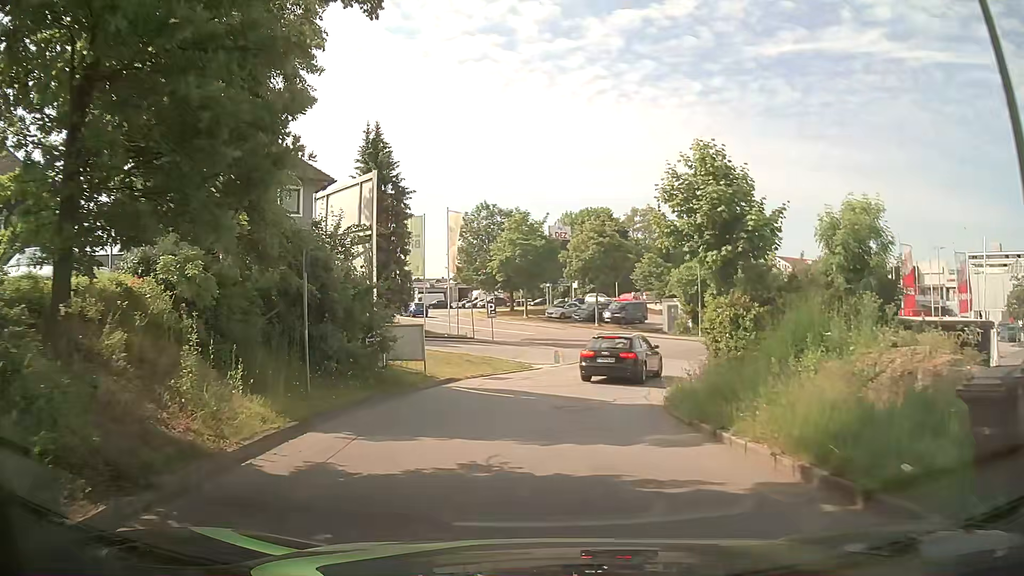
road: residential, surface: asphalt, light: Day
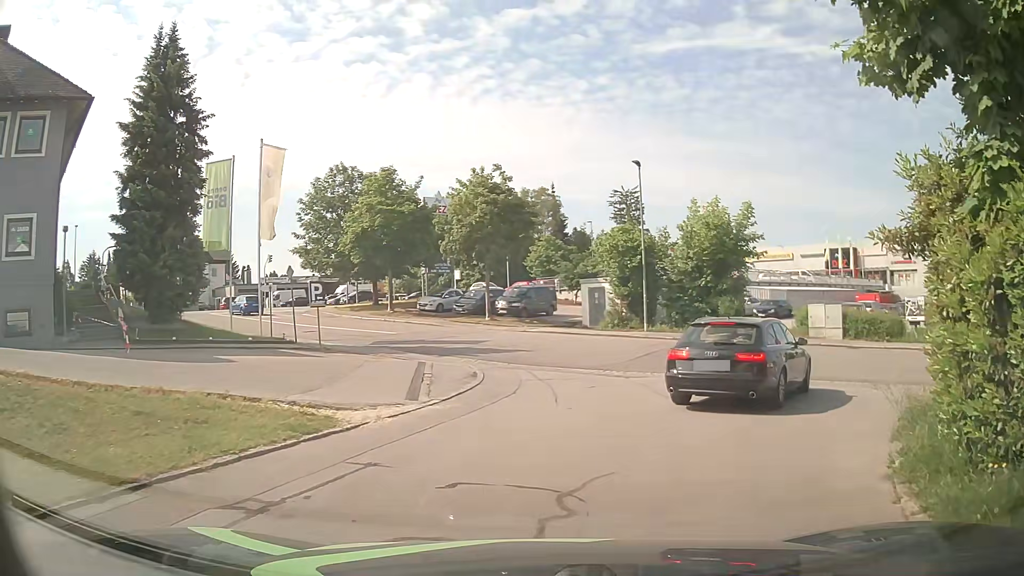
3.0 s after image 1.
(+0.6, +15.7) m; +10°
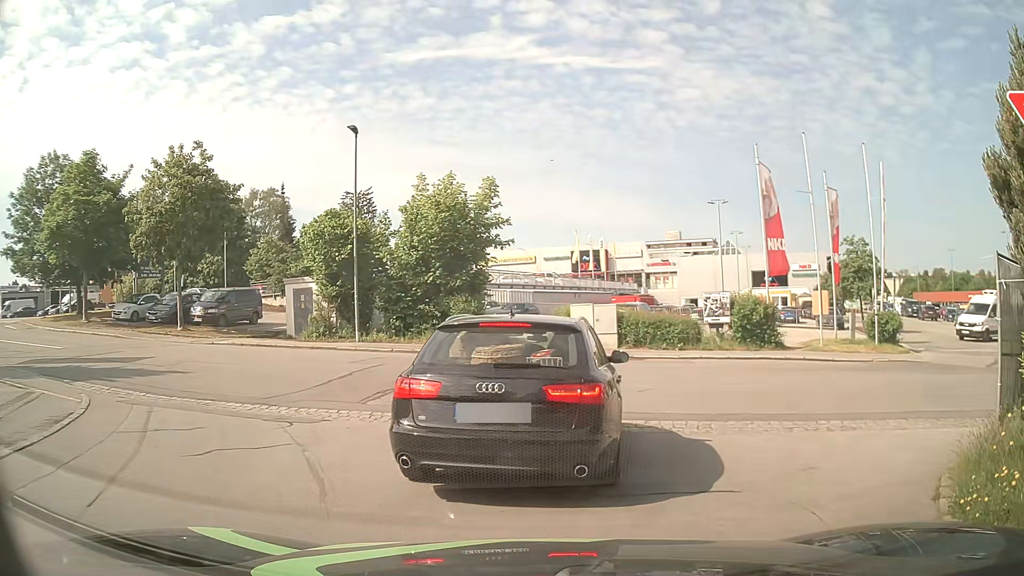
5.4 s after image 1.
(+1.1, +6.5) m; +21°
